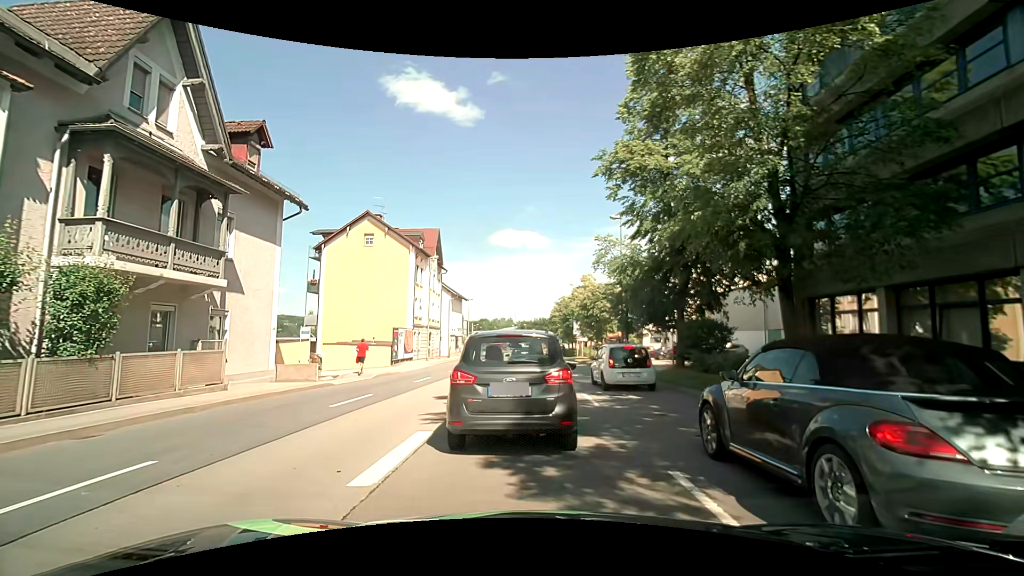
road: primary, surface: asphalt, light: Day
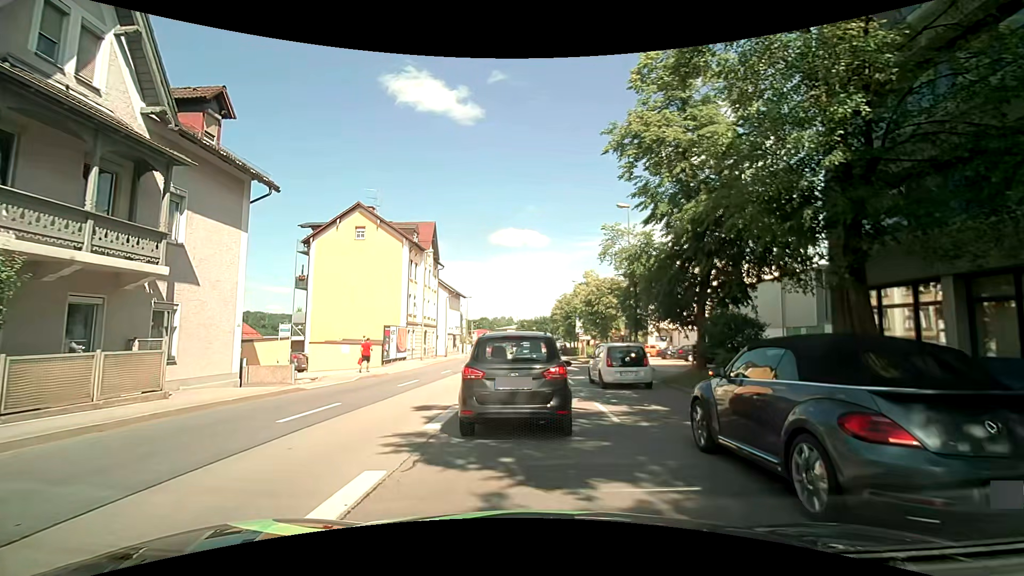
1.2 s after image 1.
(0.0, +2.6) m; -1°
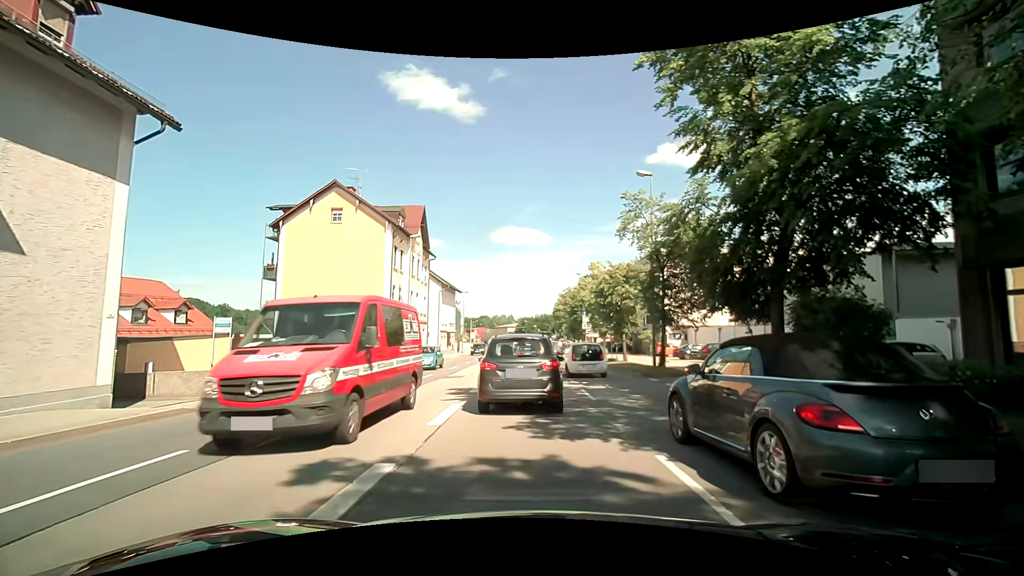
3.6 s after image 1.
(0.0, +5.8) m; -2°
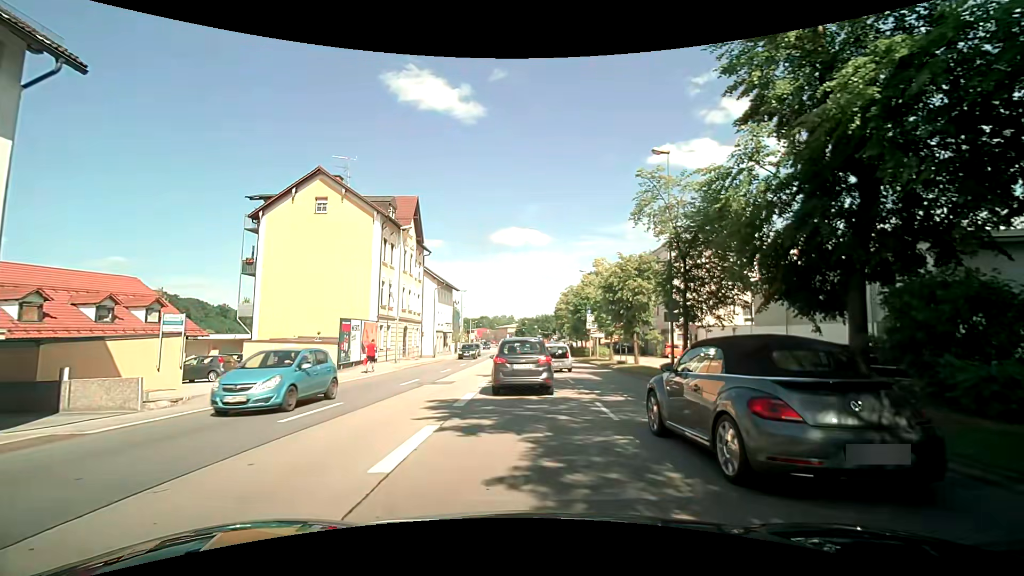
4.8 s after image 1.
(+0.1, +3.2) m; +1°
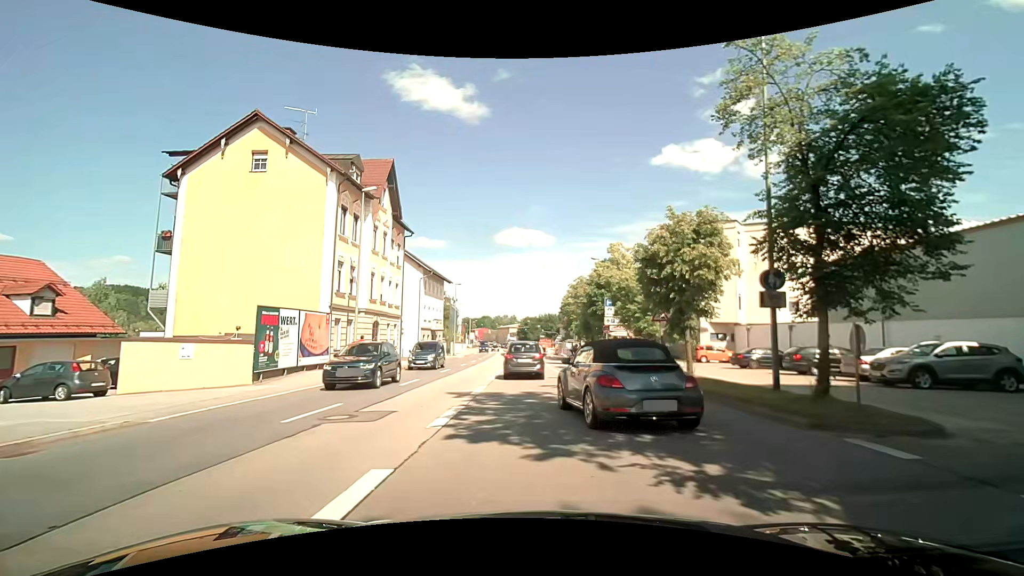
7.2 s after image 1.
(+0.1, +9.4) m; 0°
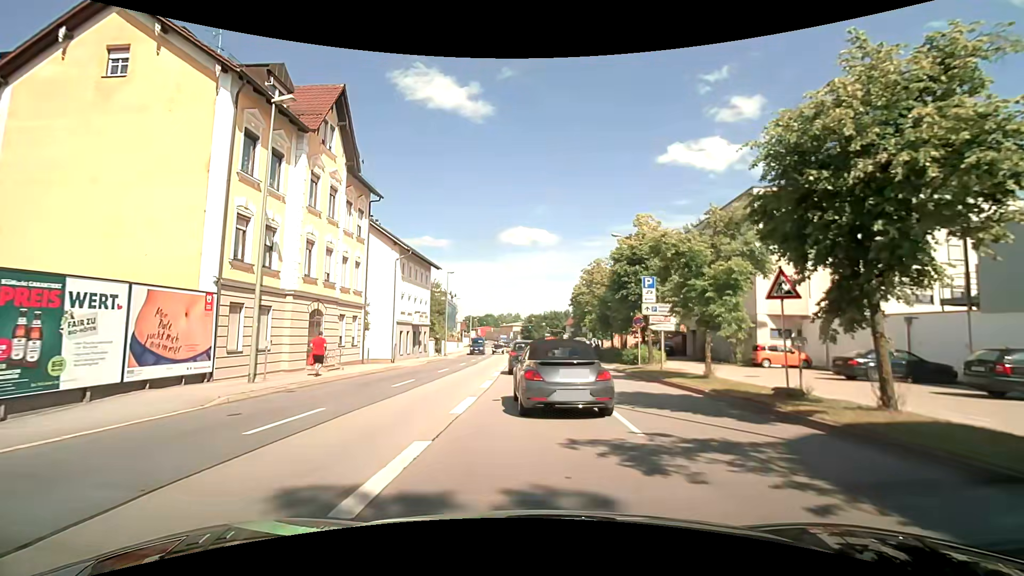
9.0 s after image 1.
(+0.1, +10.5) m; +1°
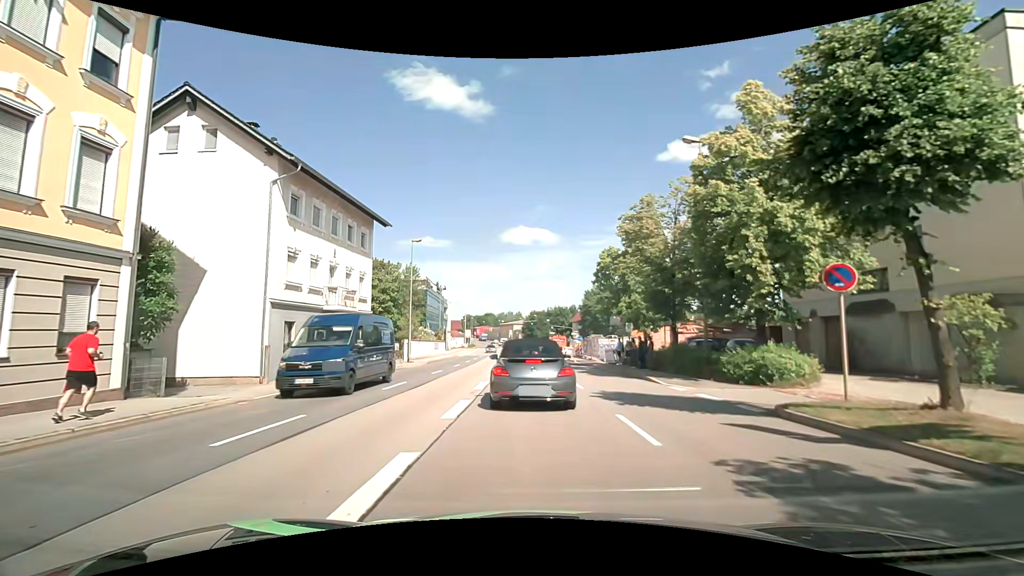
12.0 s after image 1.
(-0.2, +18.8) m; 0°
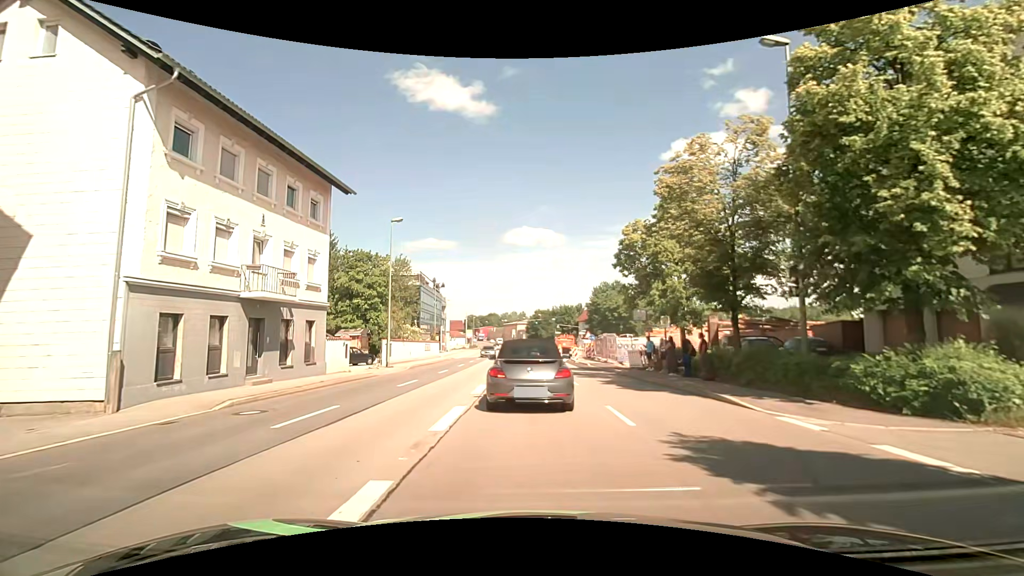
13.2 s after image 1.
(-0.1, +7.3) m; -2°
(0, +10) (0, +20) (0, +30) (0, +40) (0, +50) (0, +60) (0, +70) (+1, +80) (+1, +90) (+1, +100) m
